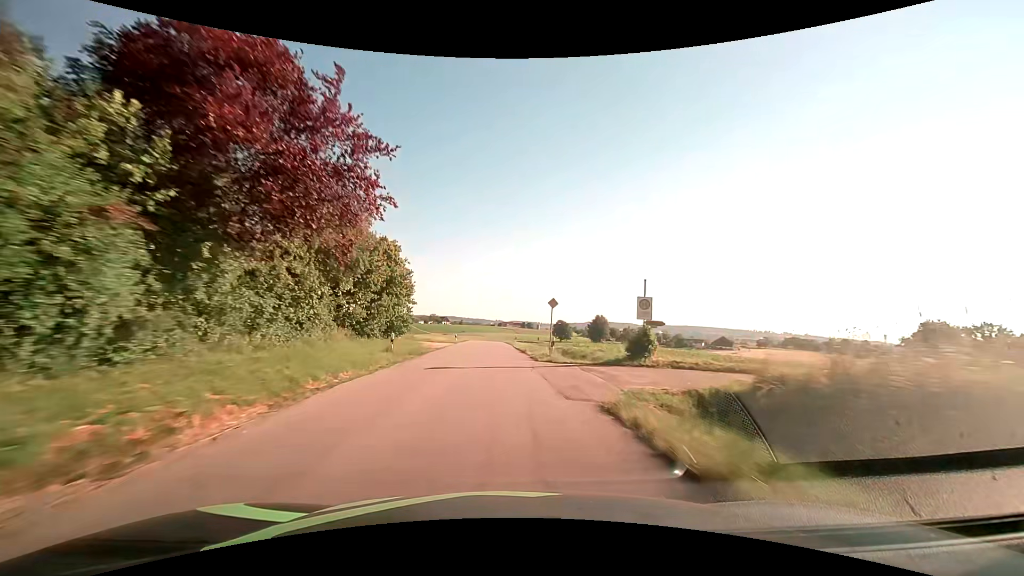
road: tertiary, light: Day
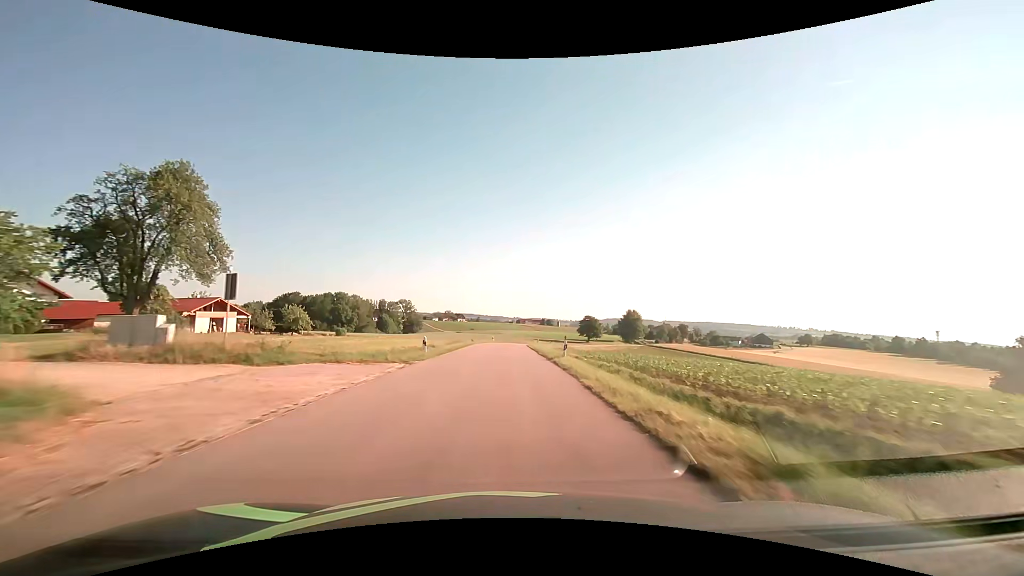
(-1.0, +33.2) m; -2°
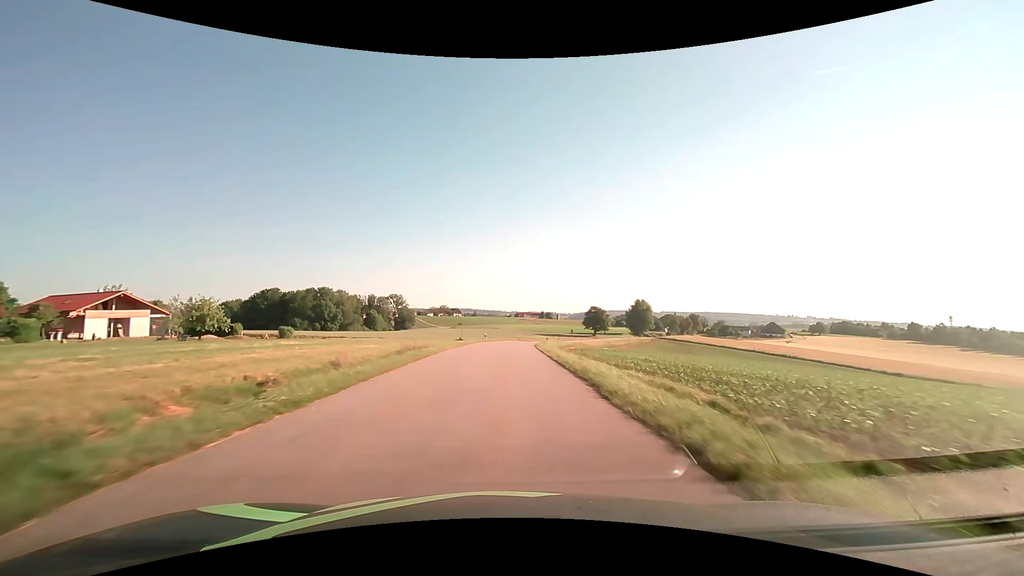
(0.0, +22.1) m; 0°
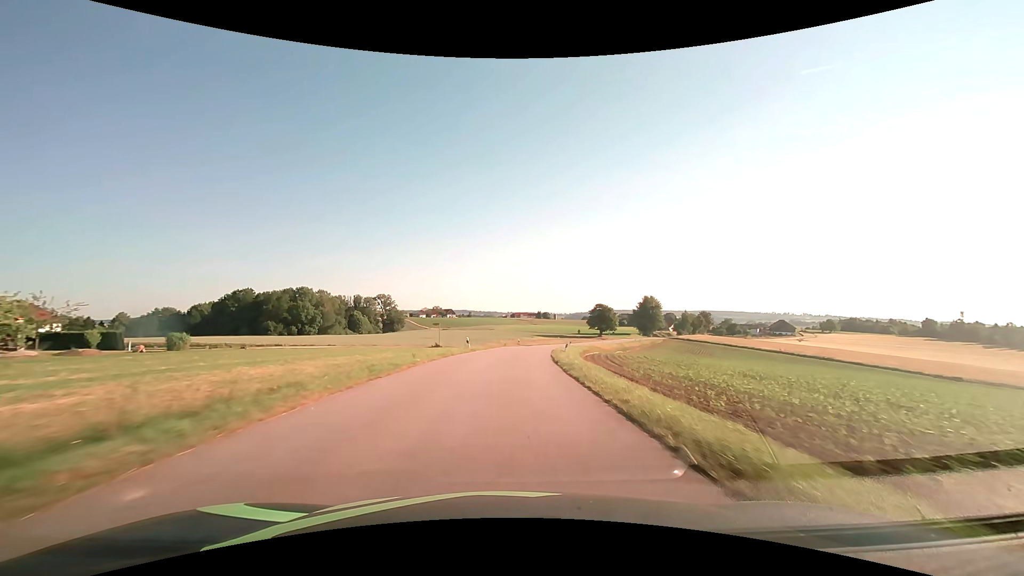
(+0.1, +22.1) m; 0°
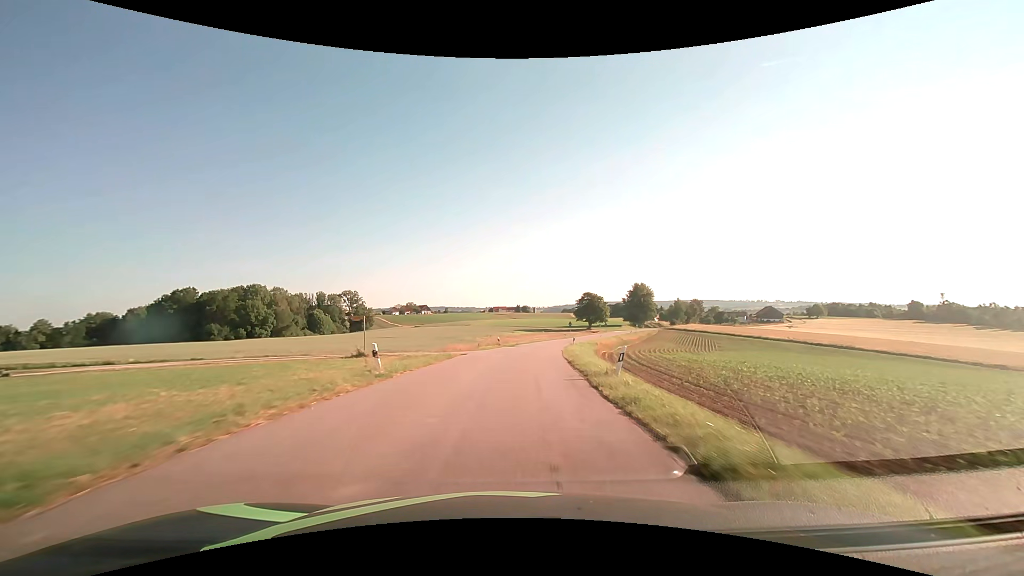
(+0.4, +22.1) m; +2°
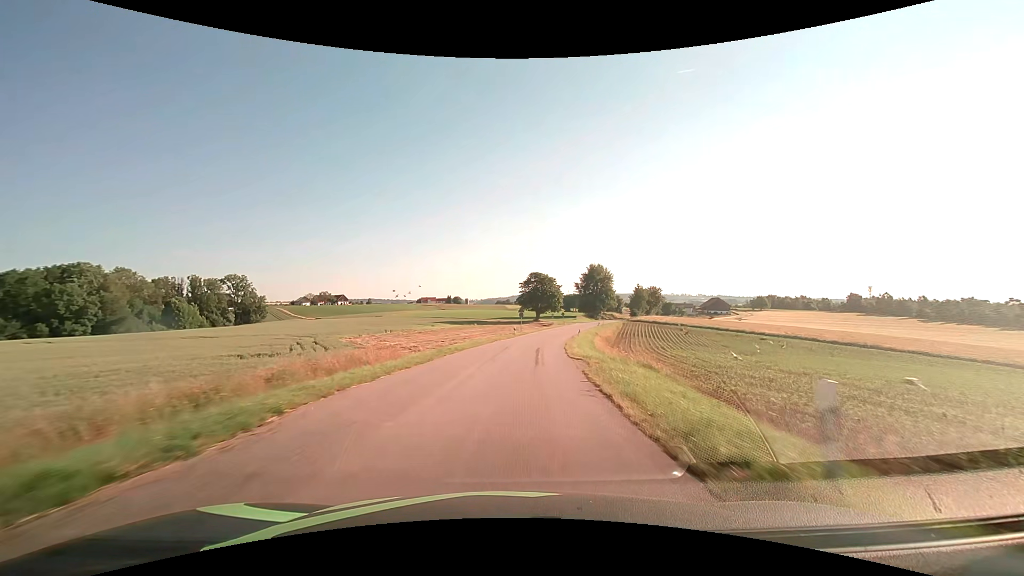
(+2.9, +43.9) m; +7°
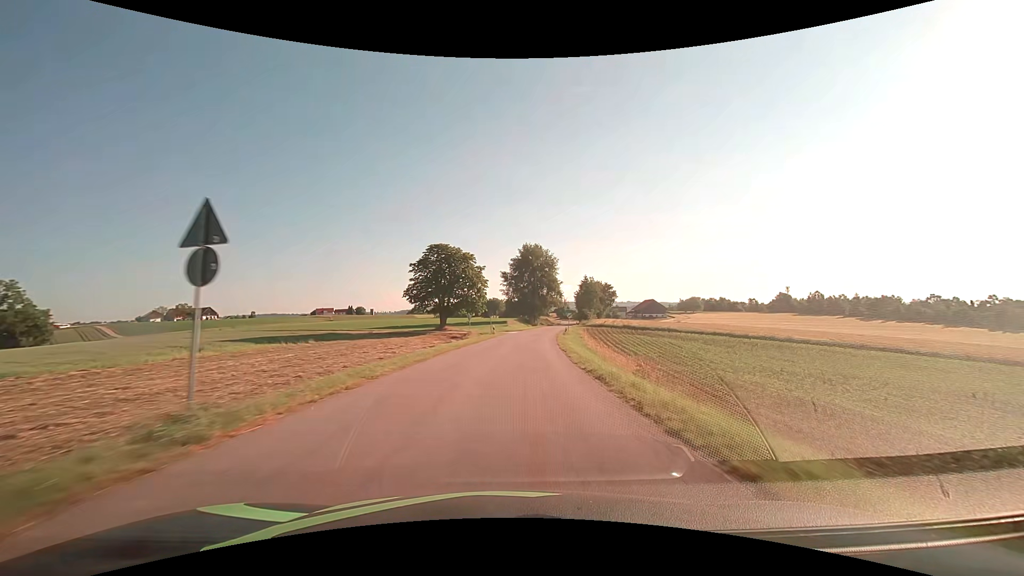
(+4.8, +54.2) m; +10°
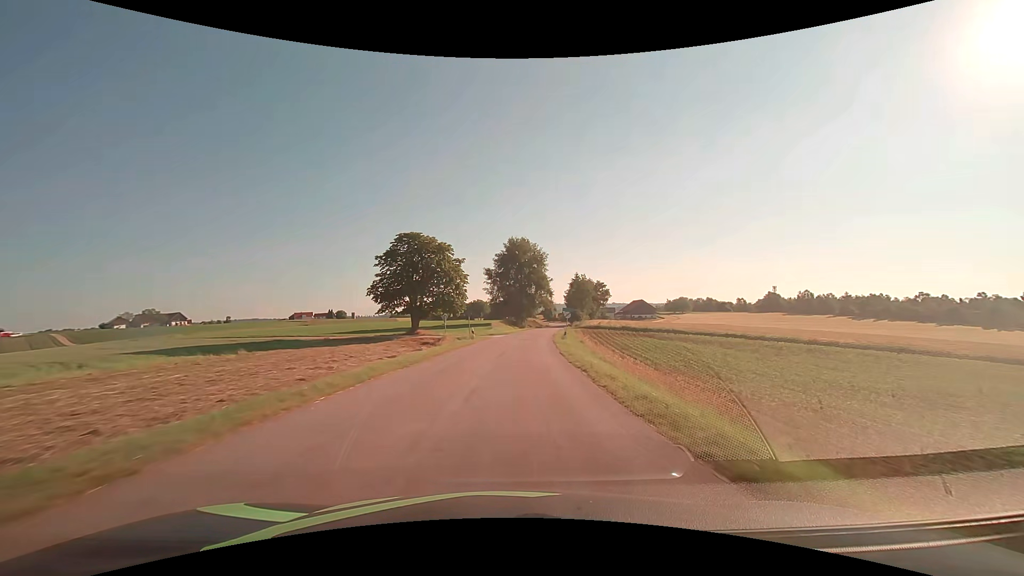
(+0.2, +10.8) m; +2°
(0, +10) (0, +20) (+1, +30) (+2, +40) (+2, +50) (+4, +60) (+5, +70) (+6, +80) (+7, +90) (+8, +100) m
